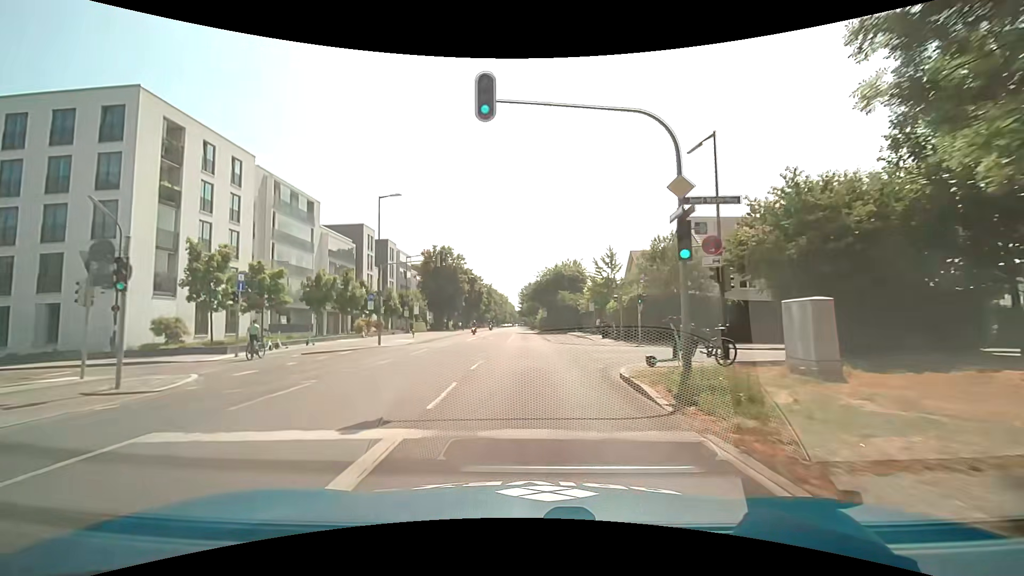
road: secondary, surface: asphalt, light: Day
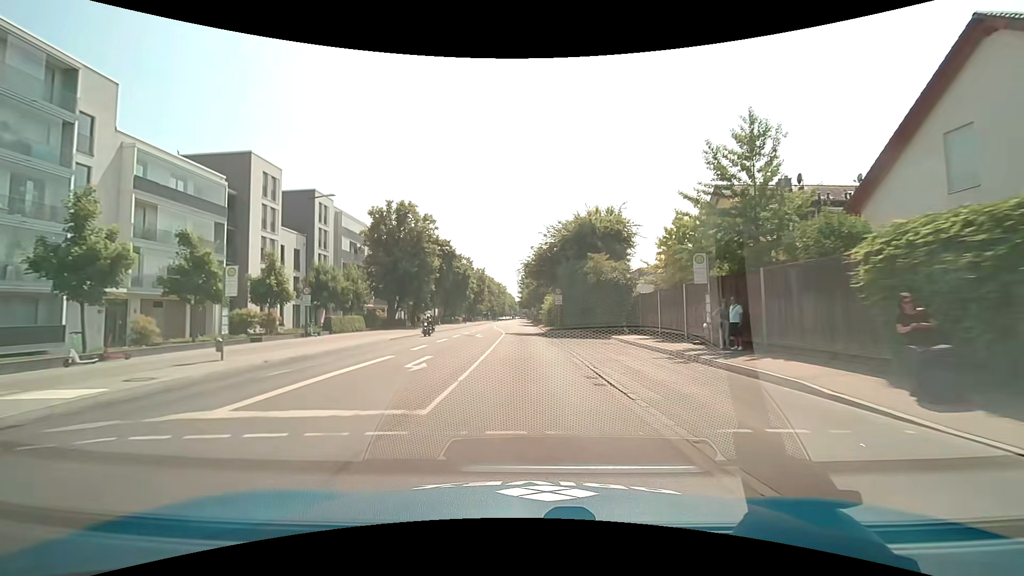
(0.0, +30.4) m; 0°
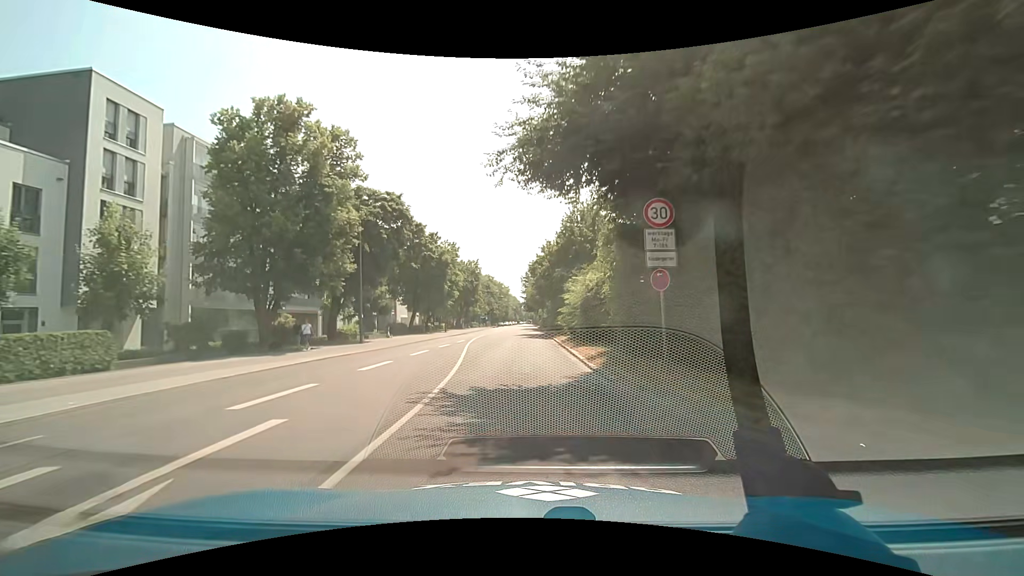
(0.0, +30.6) m; -1°
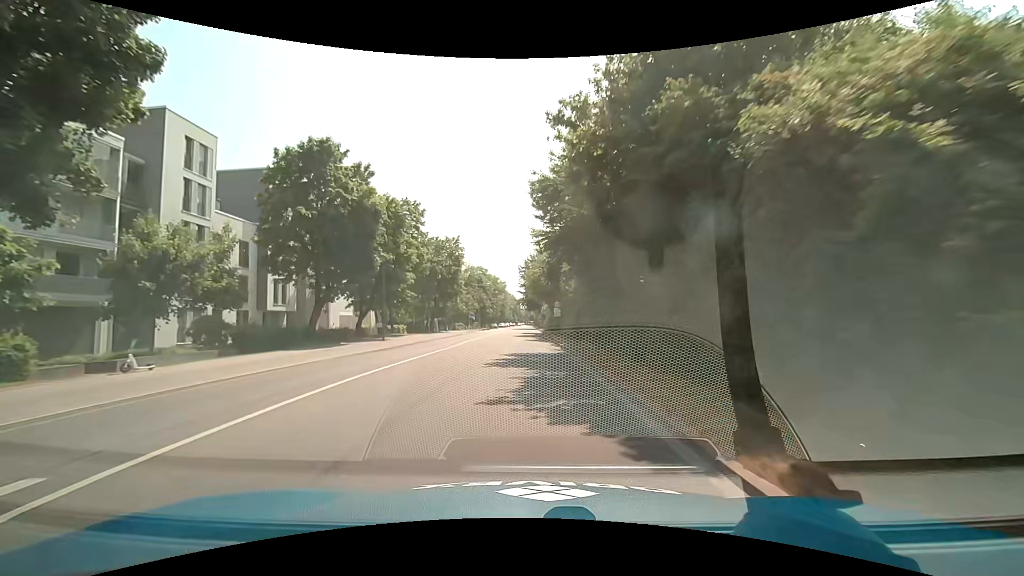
(-0.2, +30.4) m; 0°
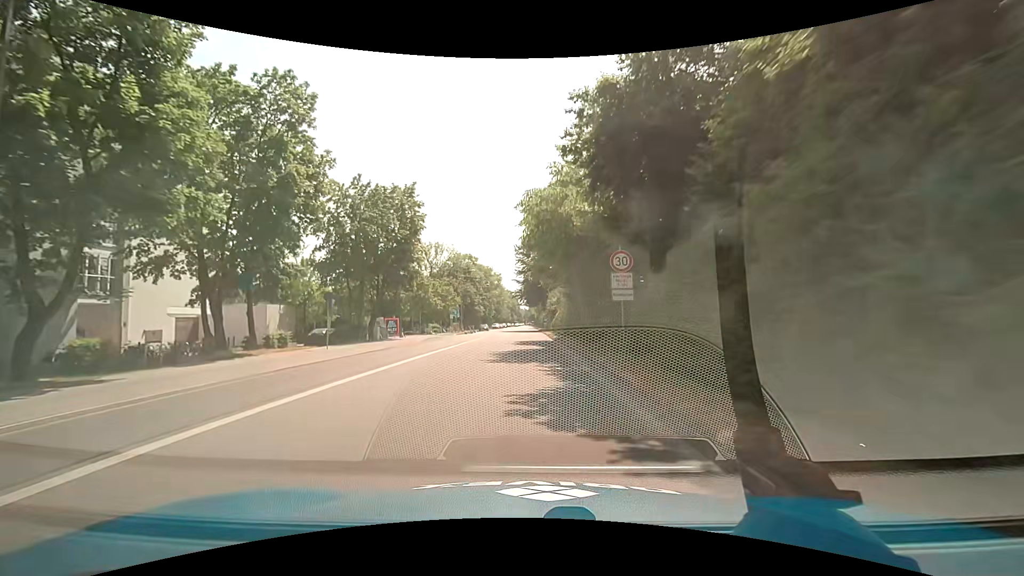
(0.0, +30.5) m; +1°
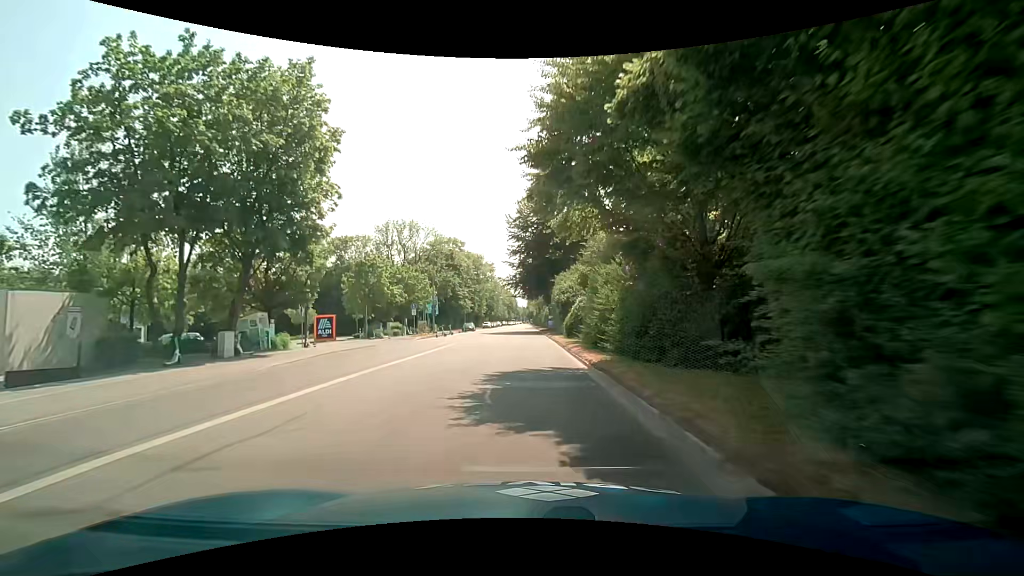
(-0.3, +22.9) m; -1°
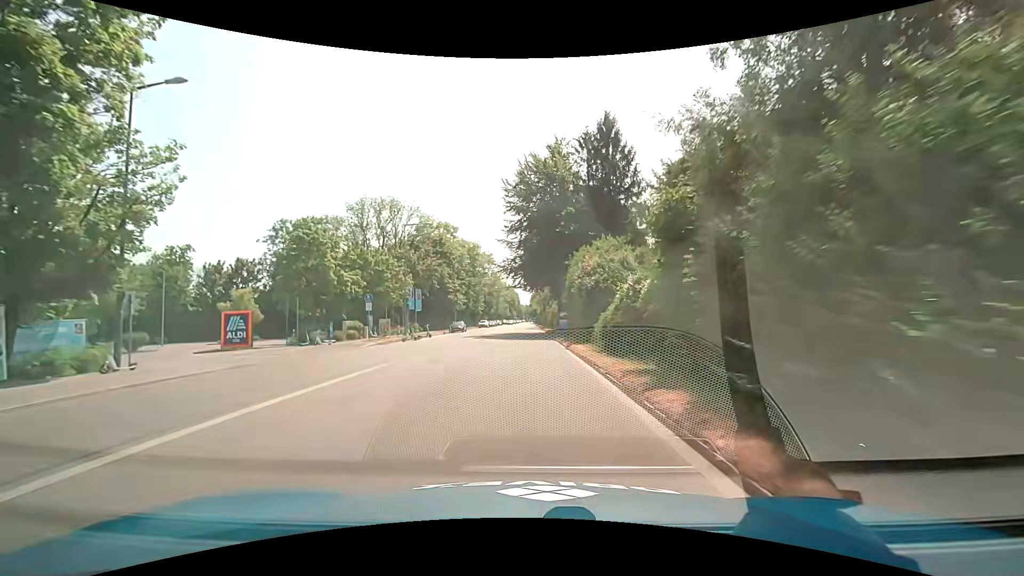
(0.0, +15.2) m; -1°
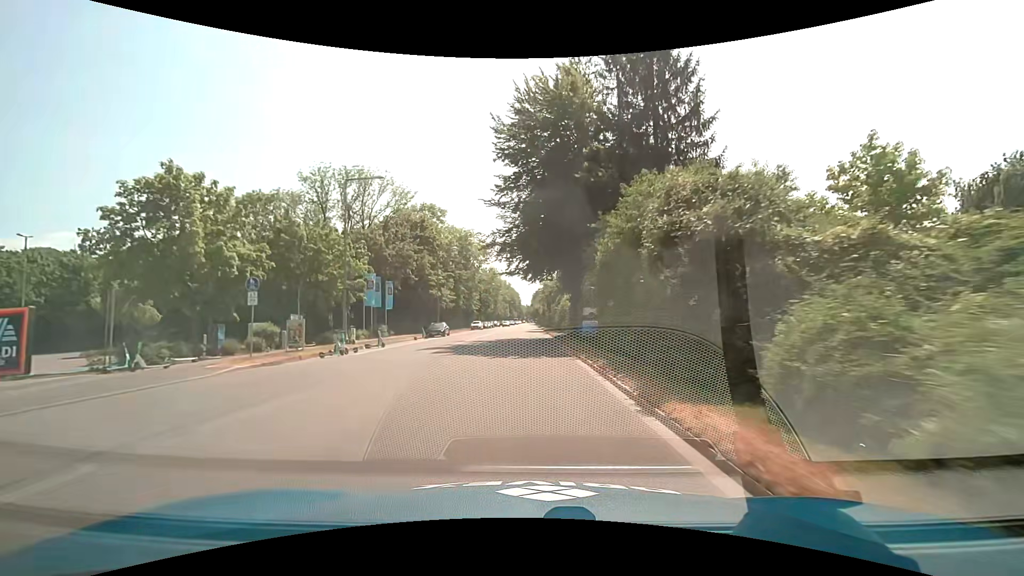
(+0.1, +15.2) m; 0°
(0, +10) (0, +20) (0, +30) (0, +40) (0, +50) (0, +60) (0, +70) (0, +80) (0, +90) (0, +100) m
